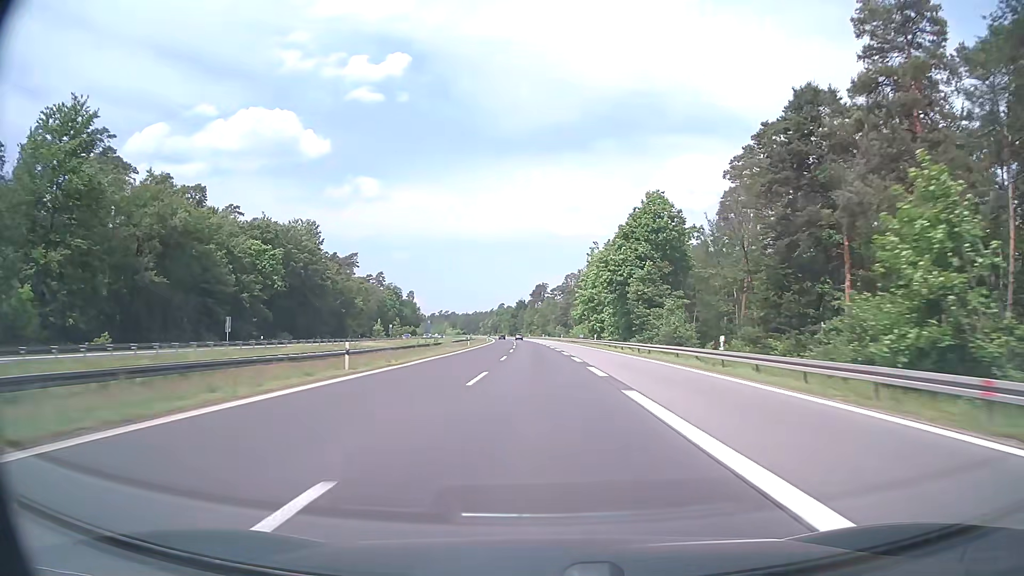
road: motorway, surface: asphalt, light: Day
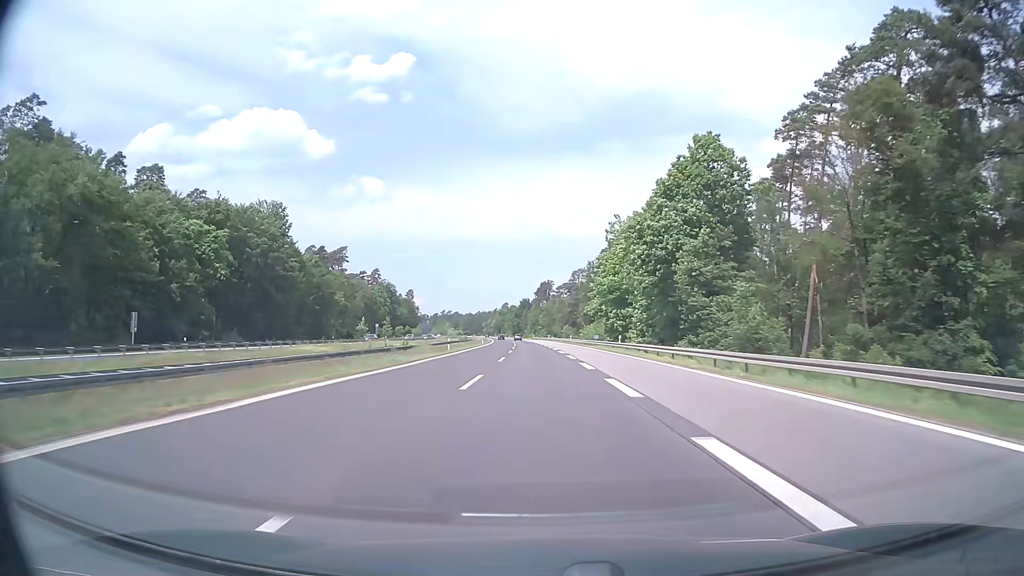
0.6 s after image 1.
(-0.1, +19.0) m; 0°
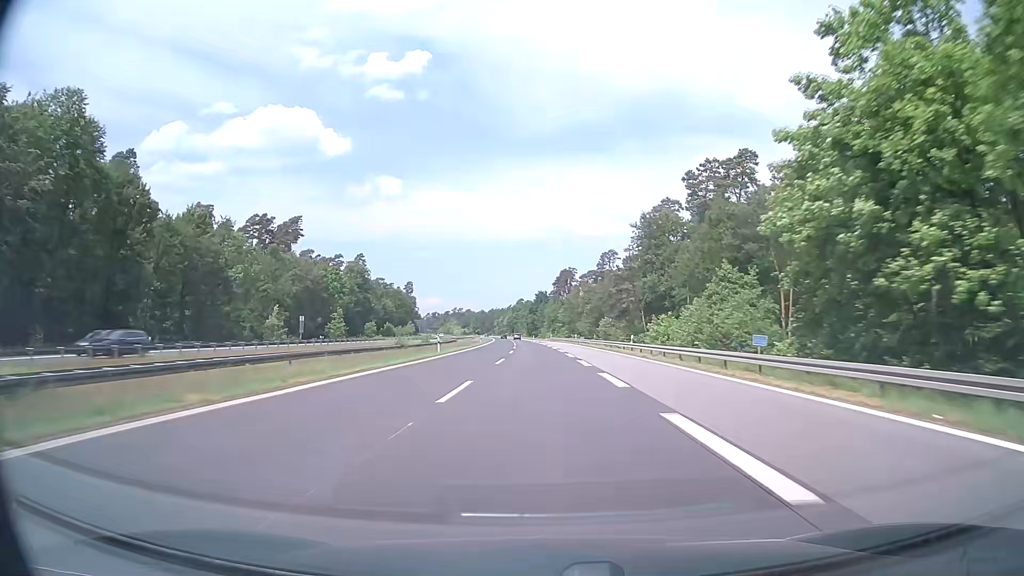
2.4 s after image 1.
(-0.7, +57.1) m; -1°
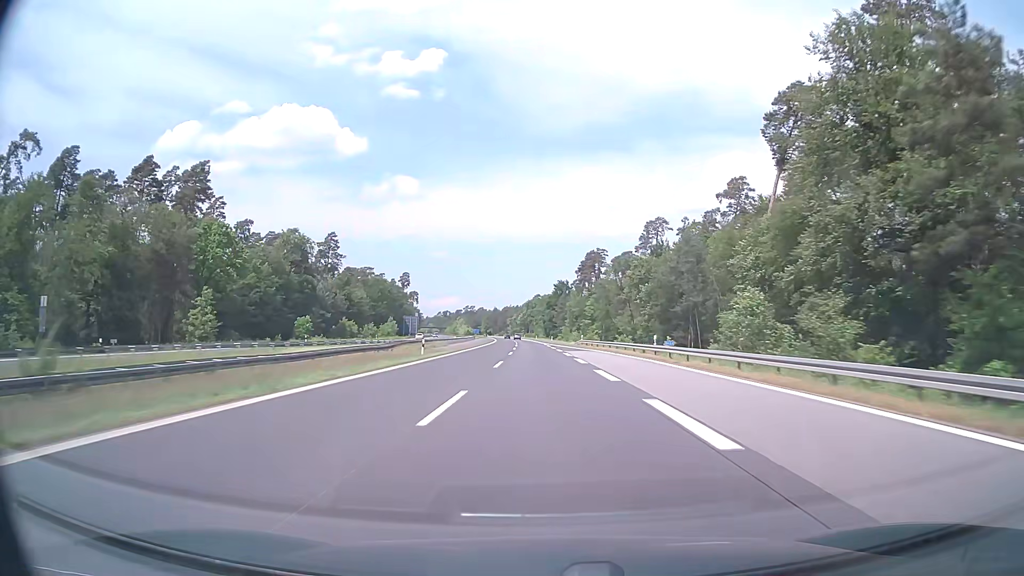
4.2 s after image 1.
(-0.8, +57.1) m; -2°
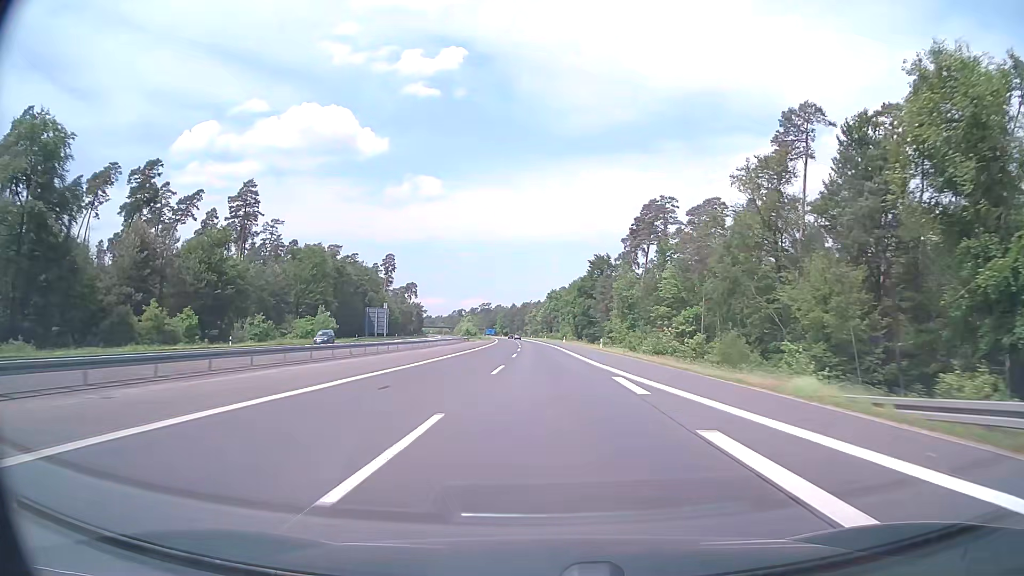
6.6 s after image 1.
(-1.4, +76.2) m; -2°
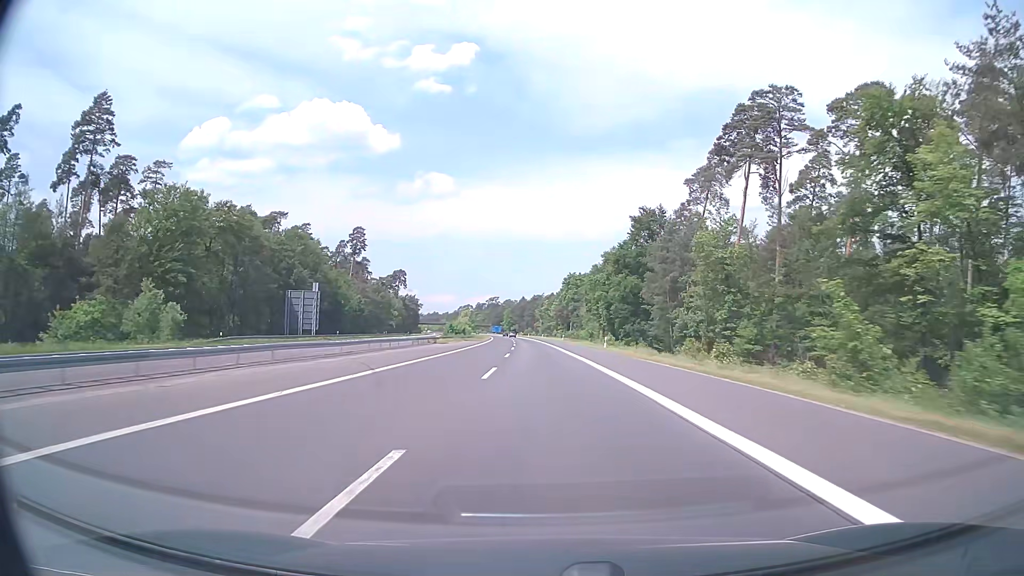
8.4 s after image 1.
(-0.6, +57.2) m; -1°
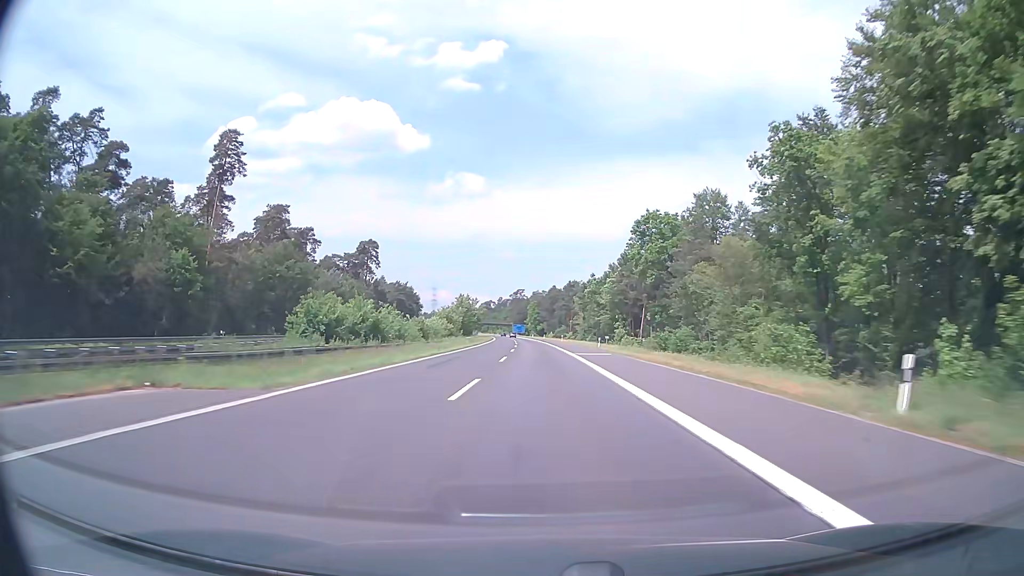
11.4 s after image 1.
(-2.1, +95.3) m; -3°
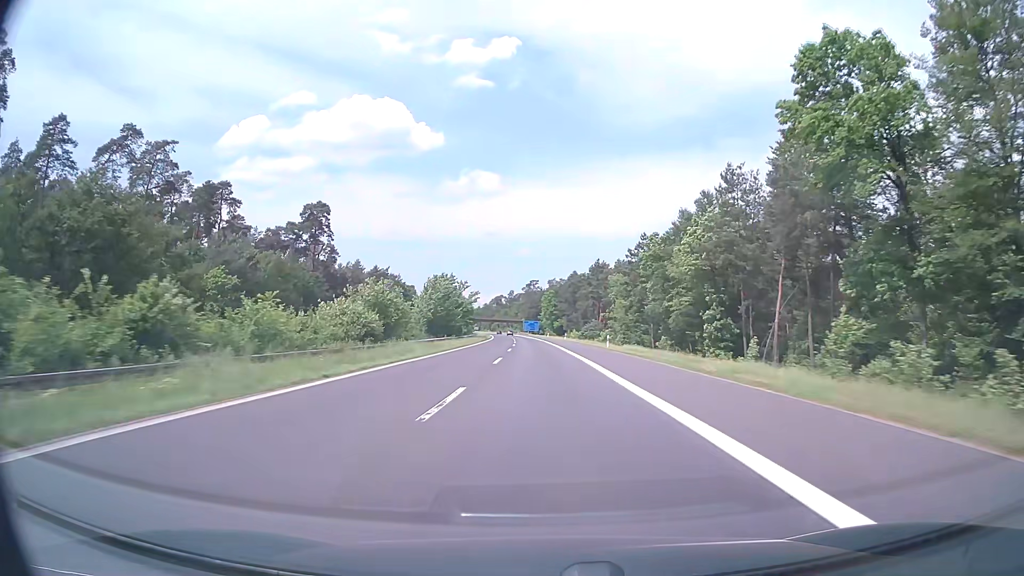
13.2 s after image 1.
(-0.7, +57.1) m; -1°
